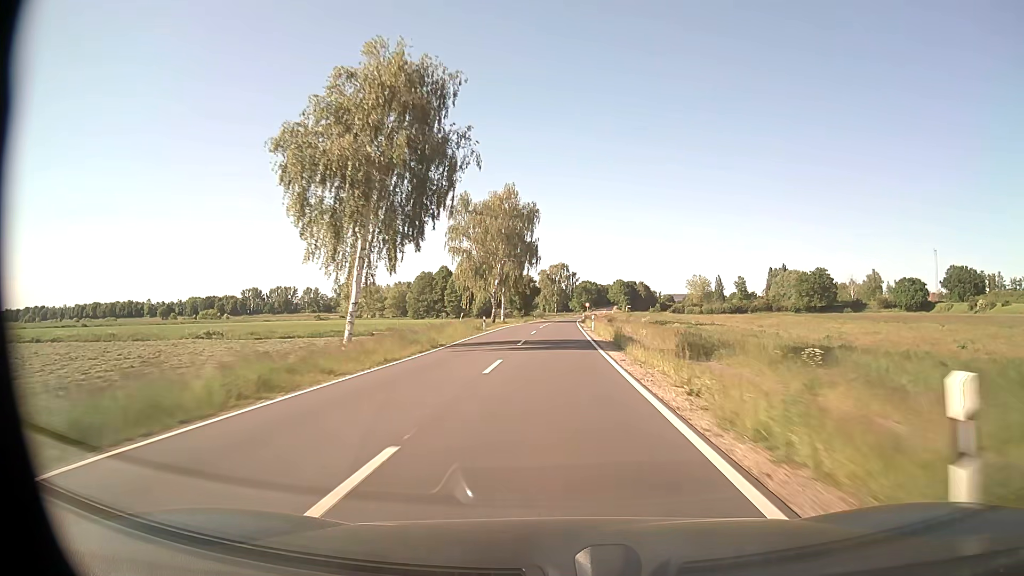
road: secondary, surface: asphalt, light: Day
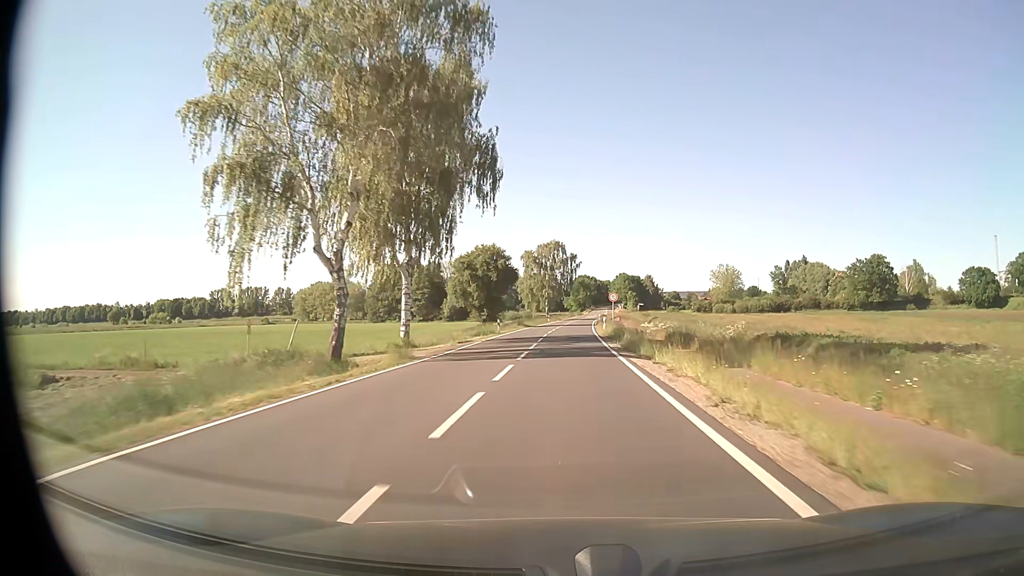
(+0.2, +55.5) m; +1°
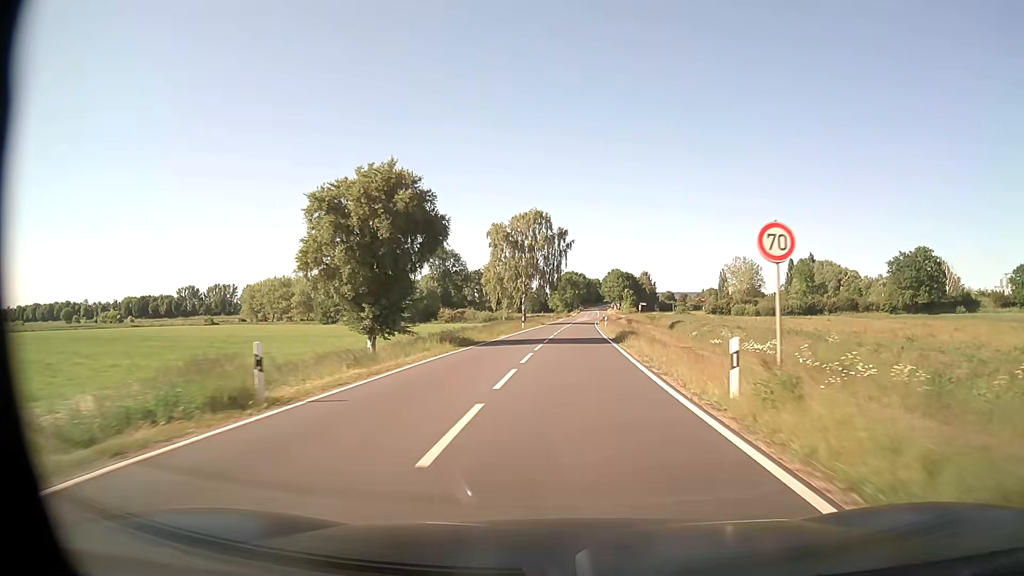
(+0.3, +37.3) m; +1°
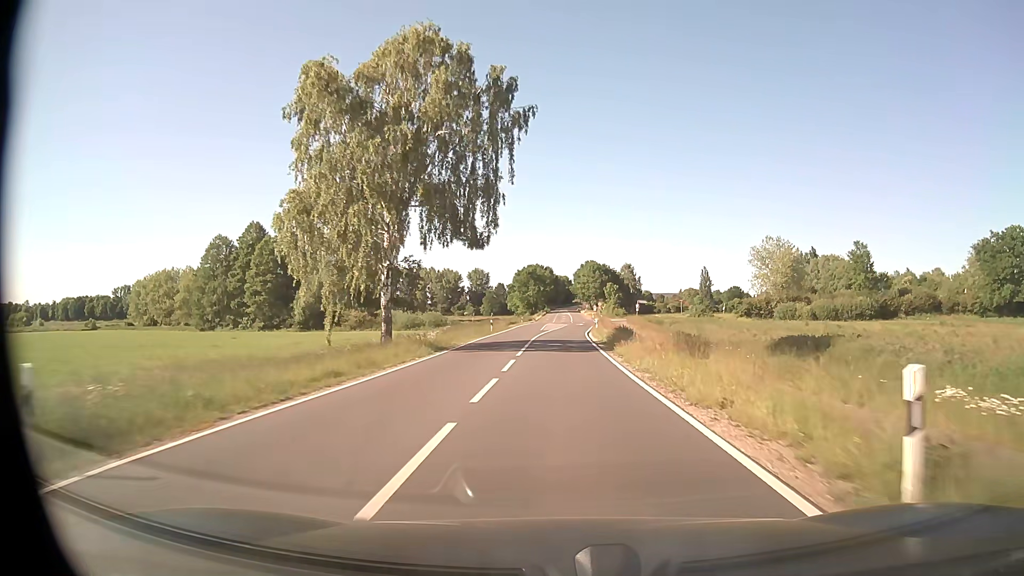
(+1.8, +55.6) m; +3°
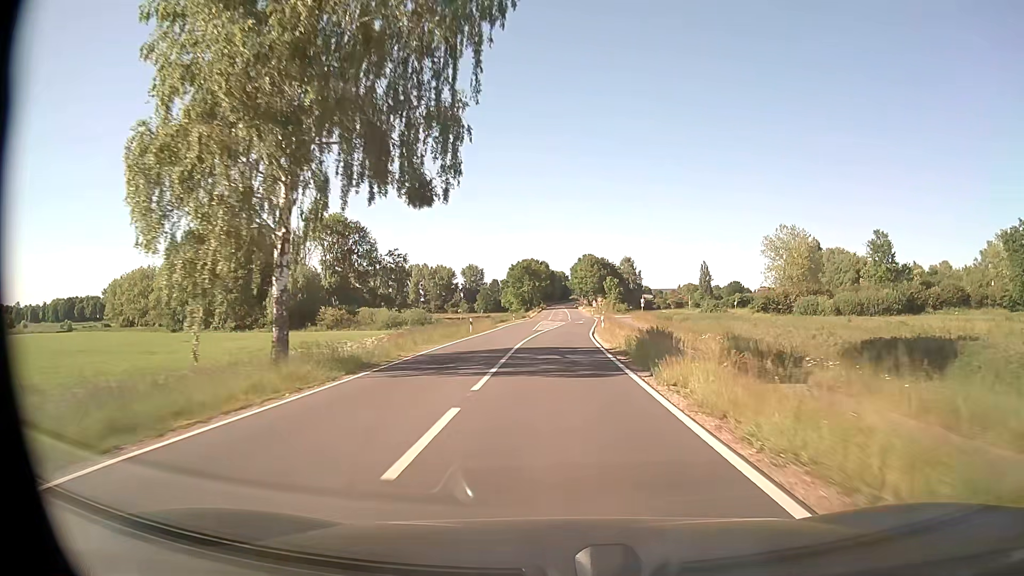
(0.0, +11.0) m; 0°
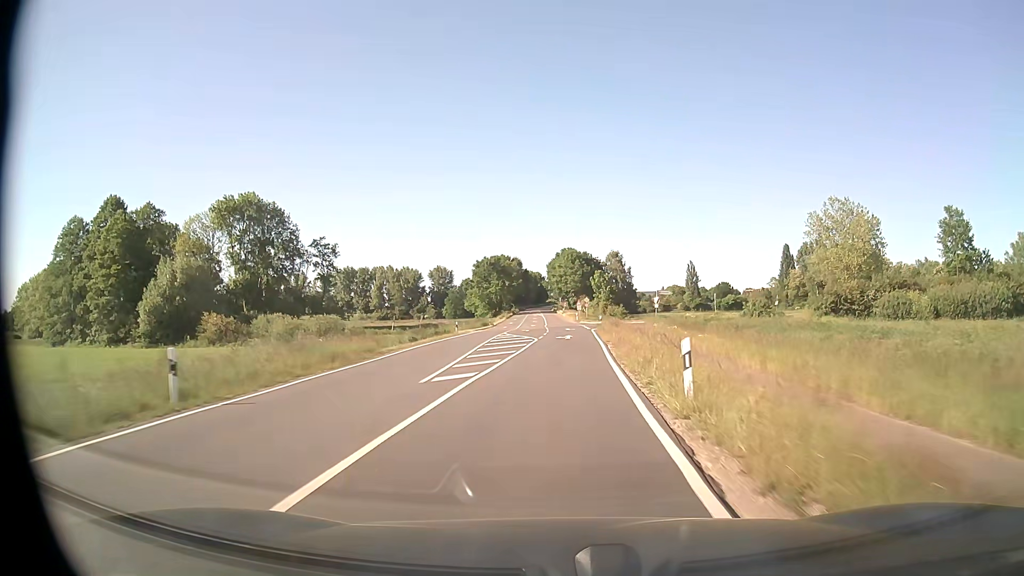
(+0.6, +33.4) m; +2°
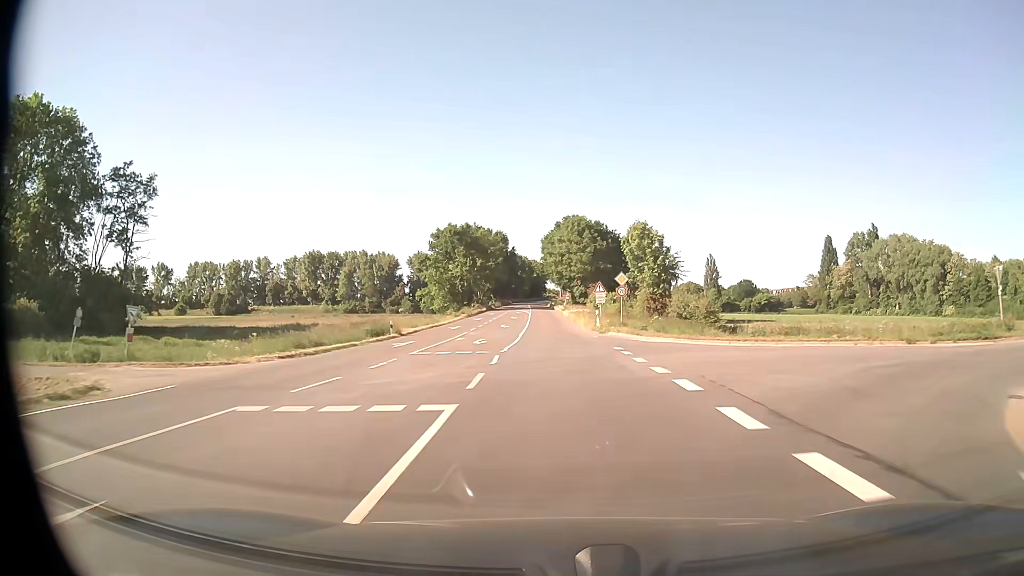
(+0.5, +56.0) m; 0°
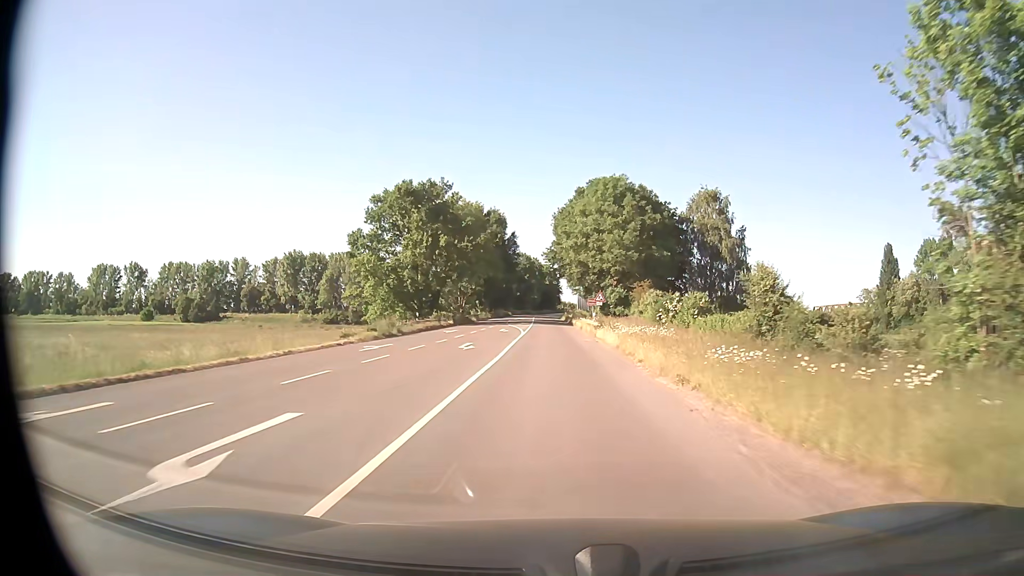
(-0.5, +45.0) m; -1°
(0, +10) (0, +20) (0, +30) (0, +40) (-1, +50) (-1, +60) (-1, +70) (-1, +80) (-1, +90) (-2, +100) m
